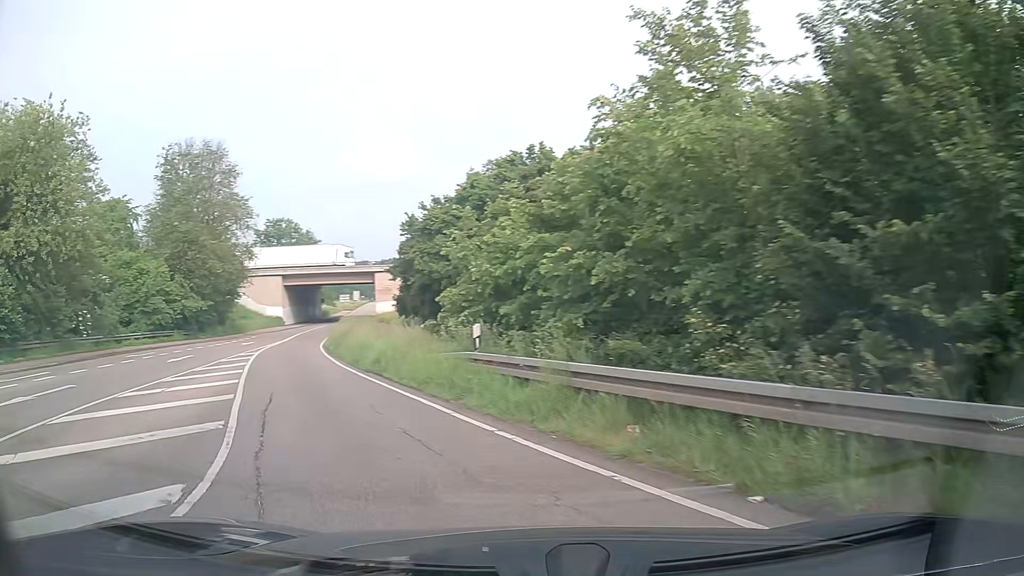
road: secondary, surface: asphalt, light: Day
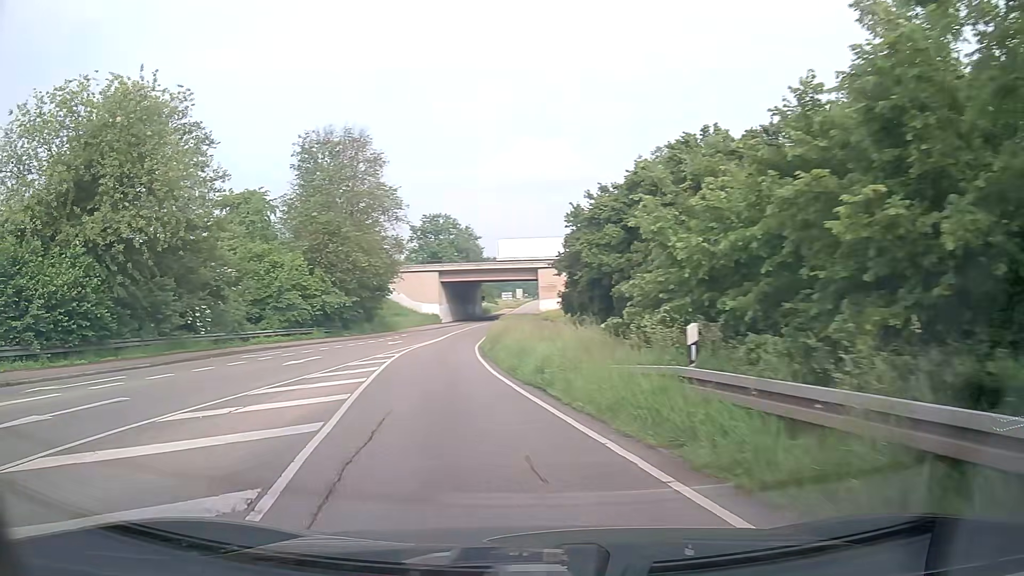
(-0.5, +4.5) m; -14°
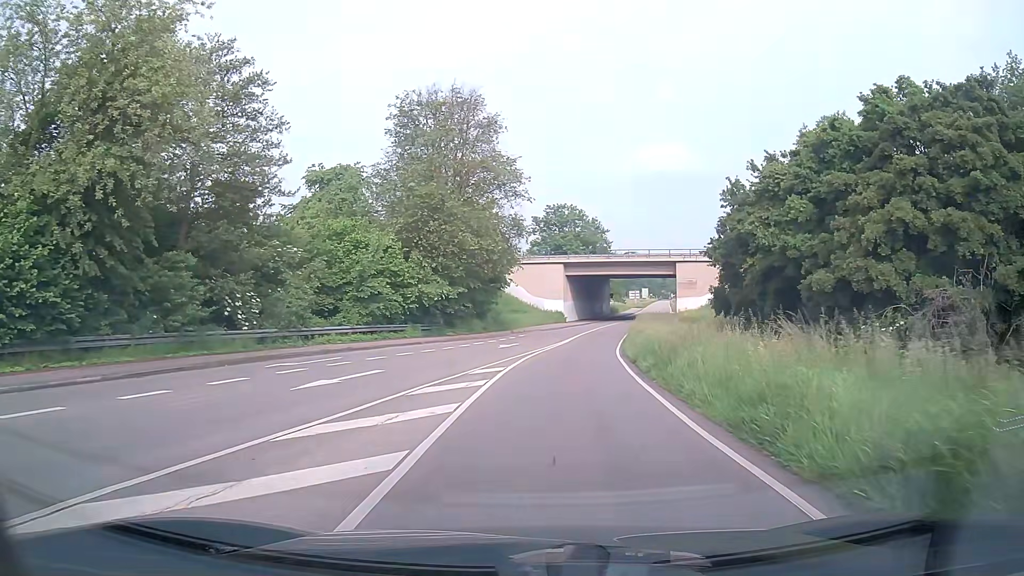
(-1.4, +10.3) m; -10°
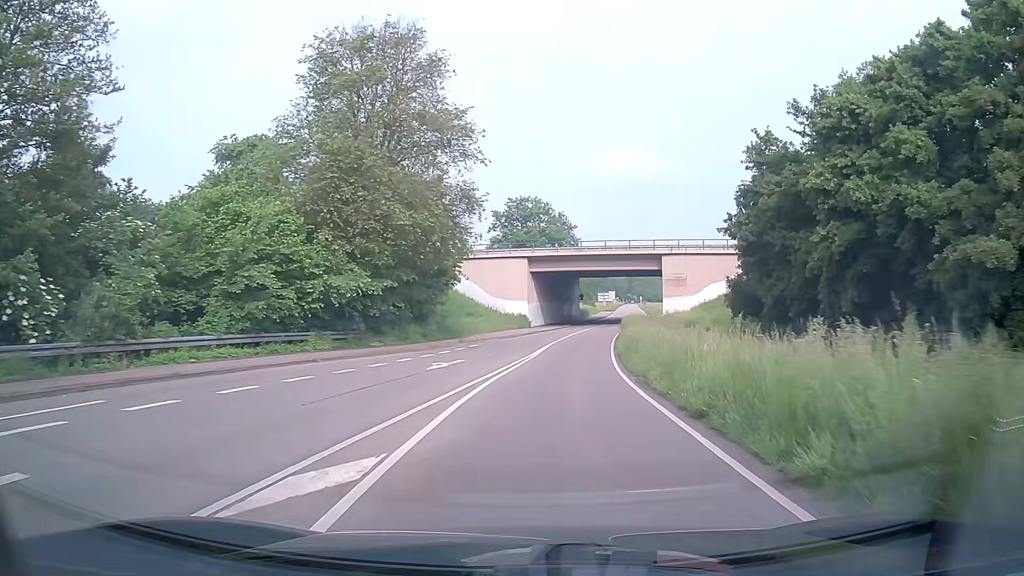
(+0.3, +12.6) m; +3°
(0, +10) (+1, +20) (+1, +30) (+2, +40) (+4, +50) (+6, +60) (+8, +69) (+10, +79) (+12, +89) (+14, +99) m
